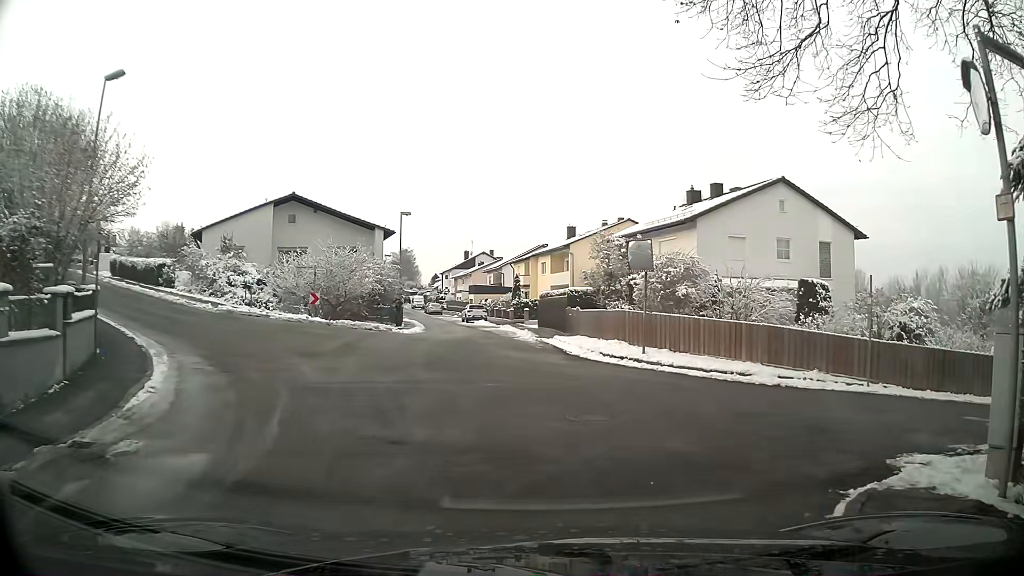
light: Day
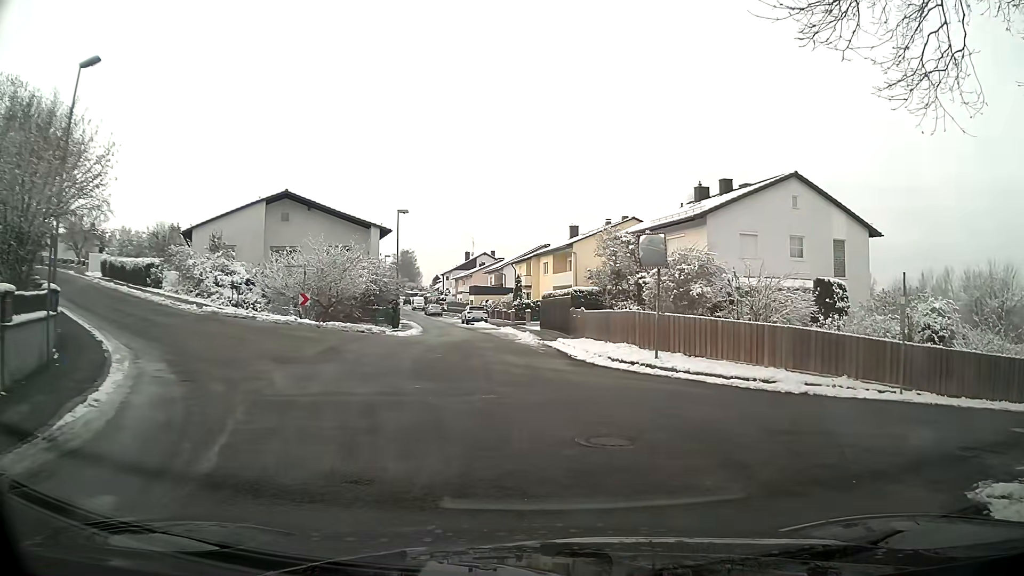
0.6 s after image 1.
(0.0, +1.7) m; 0°
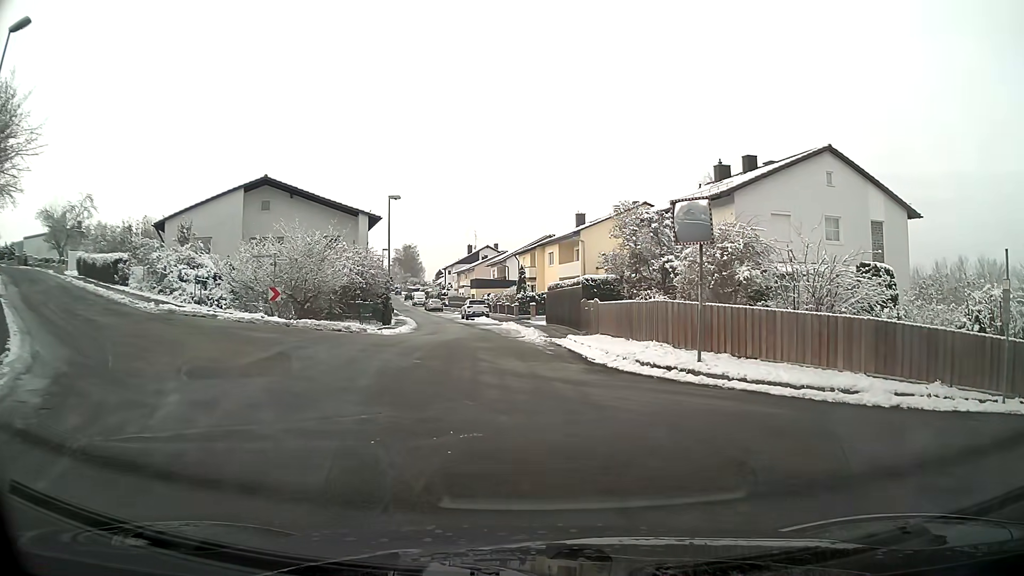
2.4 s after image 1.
(0.0, +4.0) m; -1°
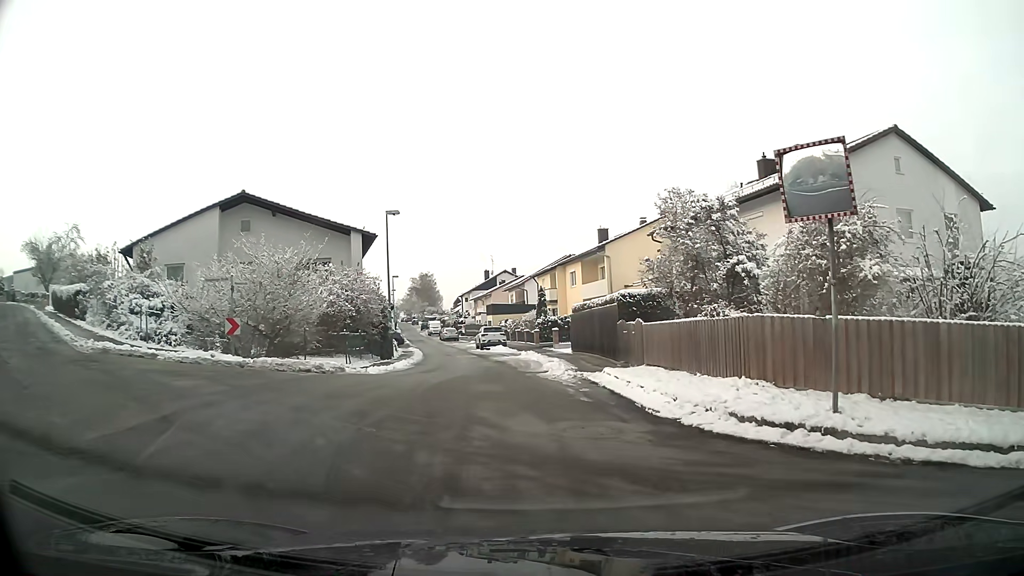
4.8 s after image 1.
(0.0, +5.7) m; -1°
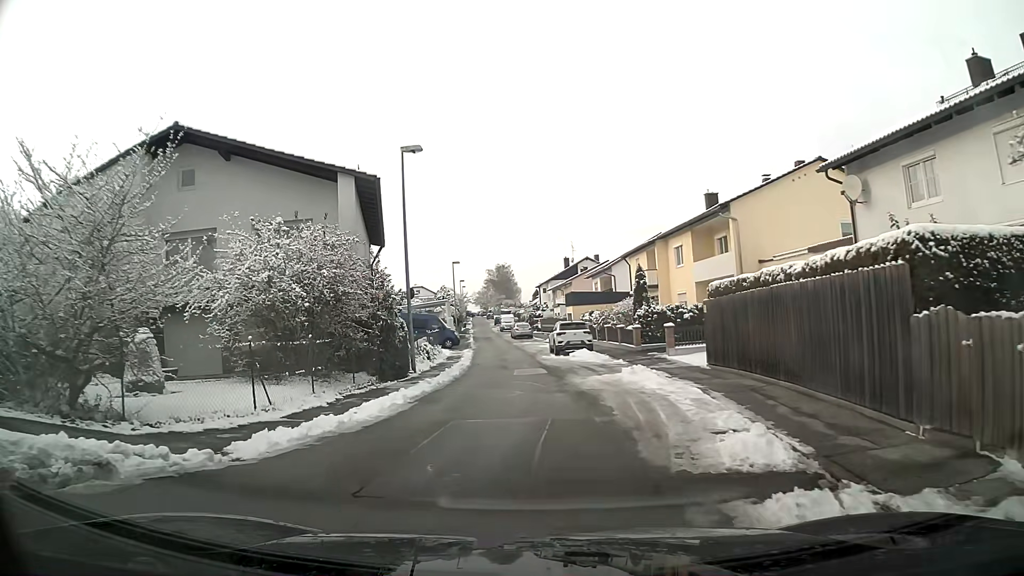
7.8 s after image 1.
(-0.9, +14.0) m; -8°
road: residential
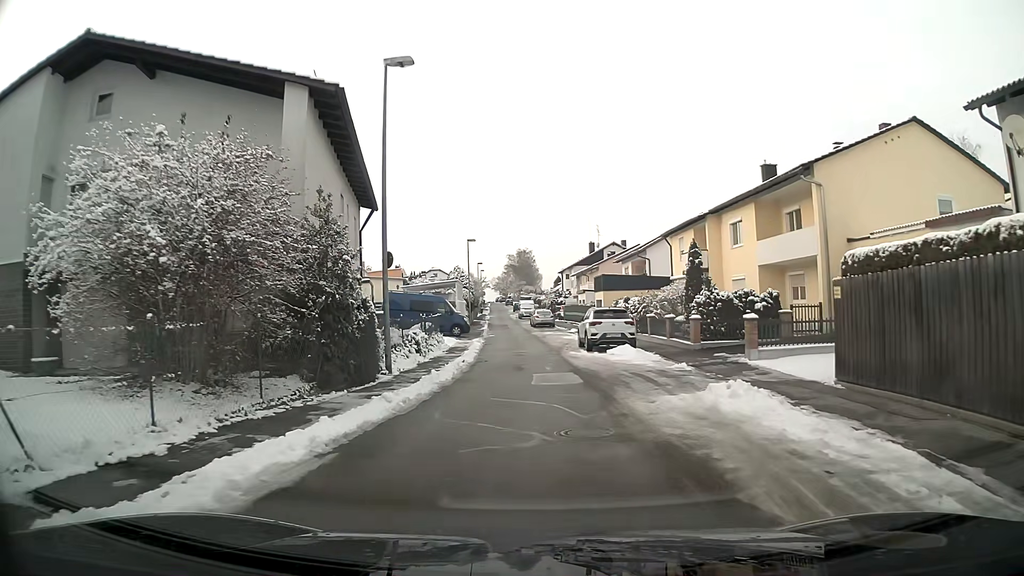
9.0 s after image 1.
(-0.2, +7.3) m; -2°
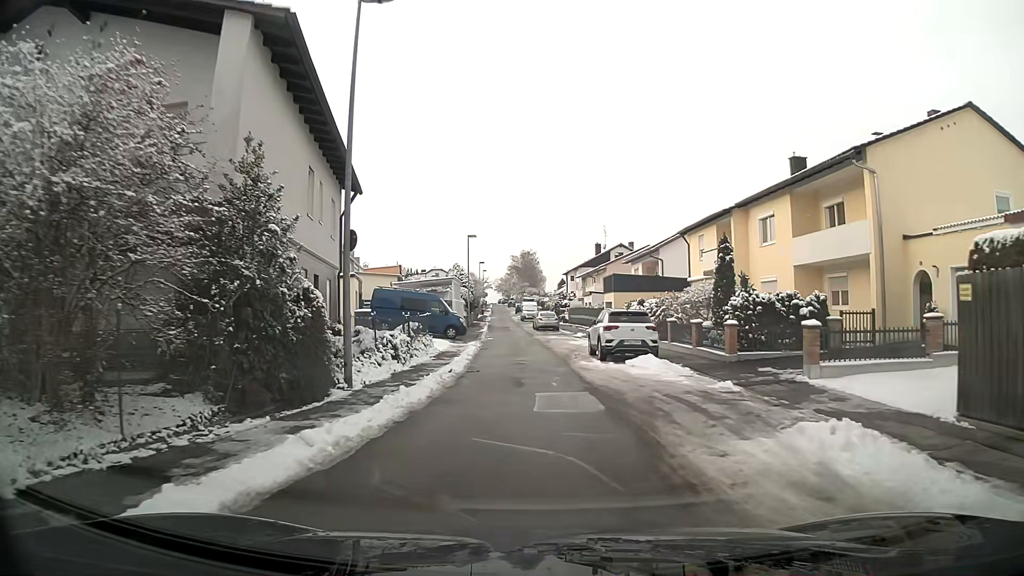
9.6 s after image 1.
(0.0, +3.9) m; 0°
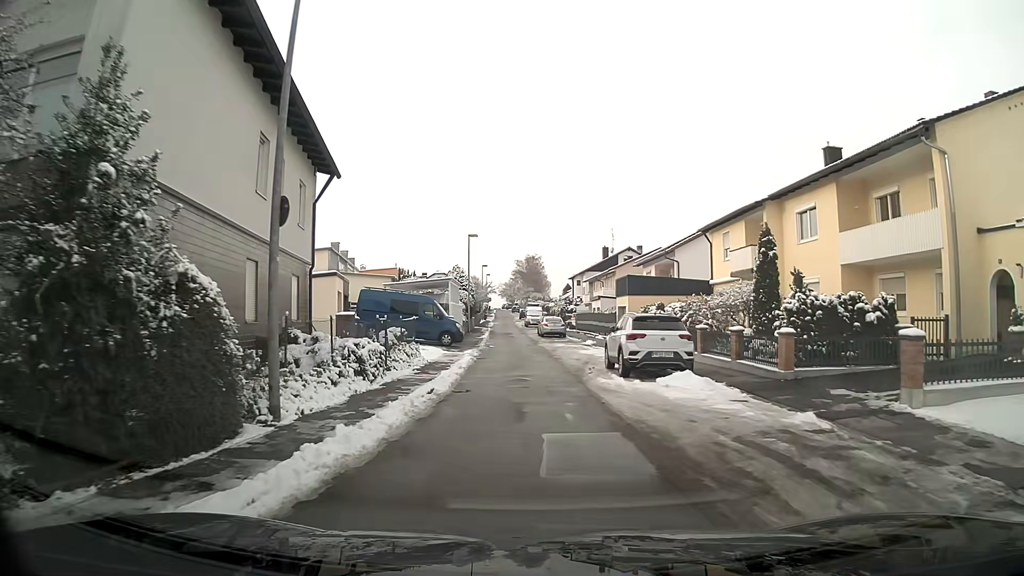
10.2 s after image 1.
(0.0, +4.0) m; 0°
(0, +10) (0, +20) (-1, +30) (-1, +40) (-2, +50) (-1, +60) (0, +70) (-2, +79) (-3, +89) (-3, +99) m
